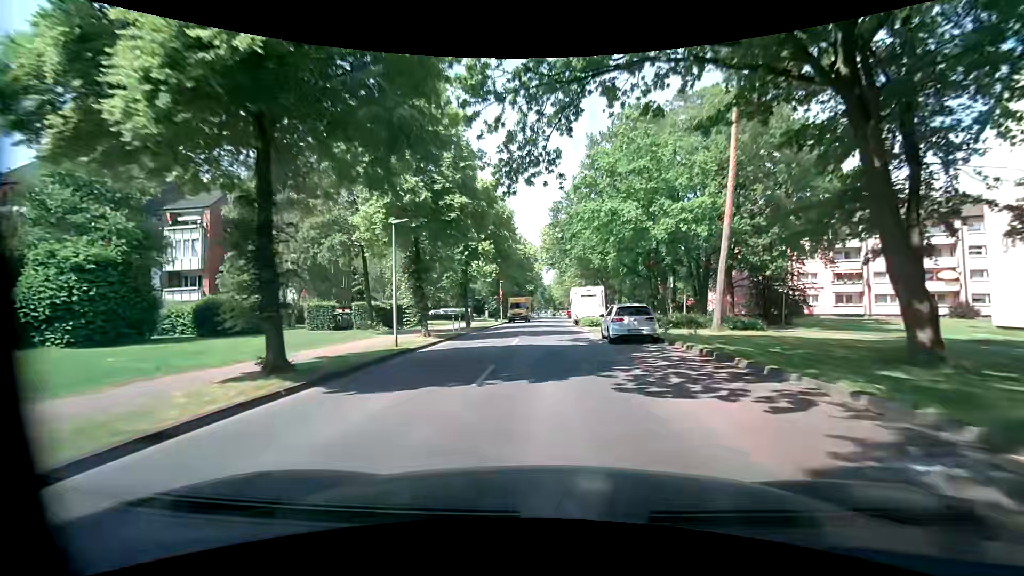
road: unclassified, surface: asphalt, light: Day
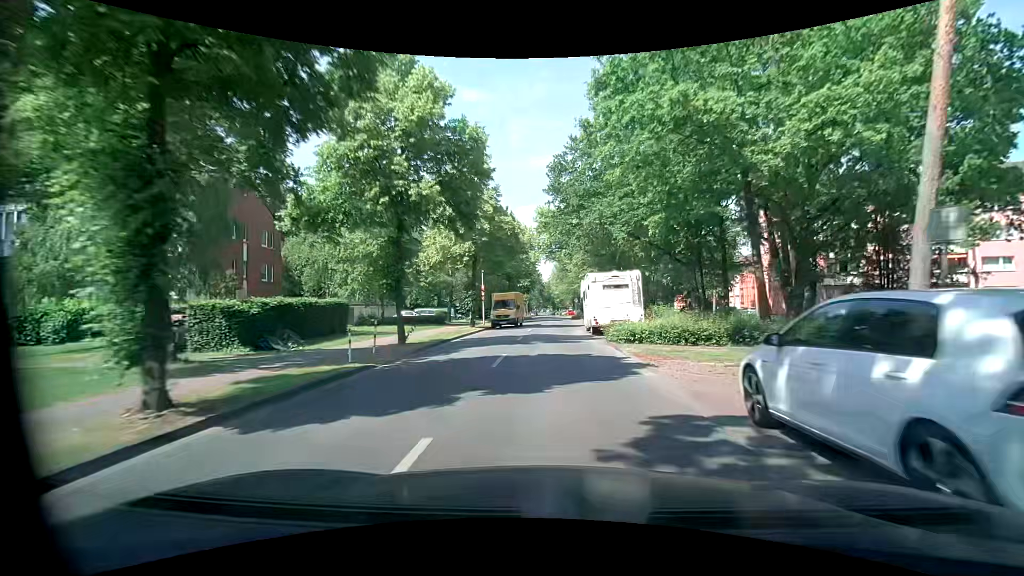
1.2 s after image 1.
(-0.1, +15.3) m; +1°
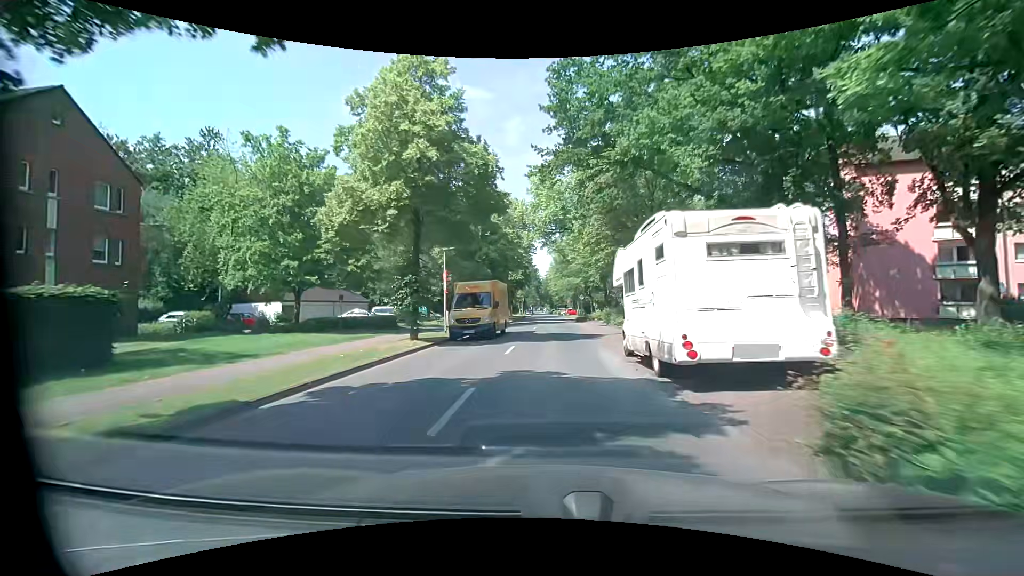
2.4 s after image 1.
(-0.2, +14.9) m; 0°
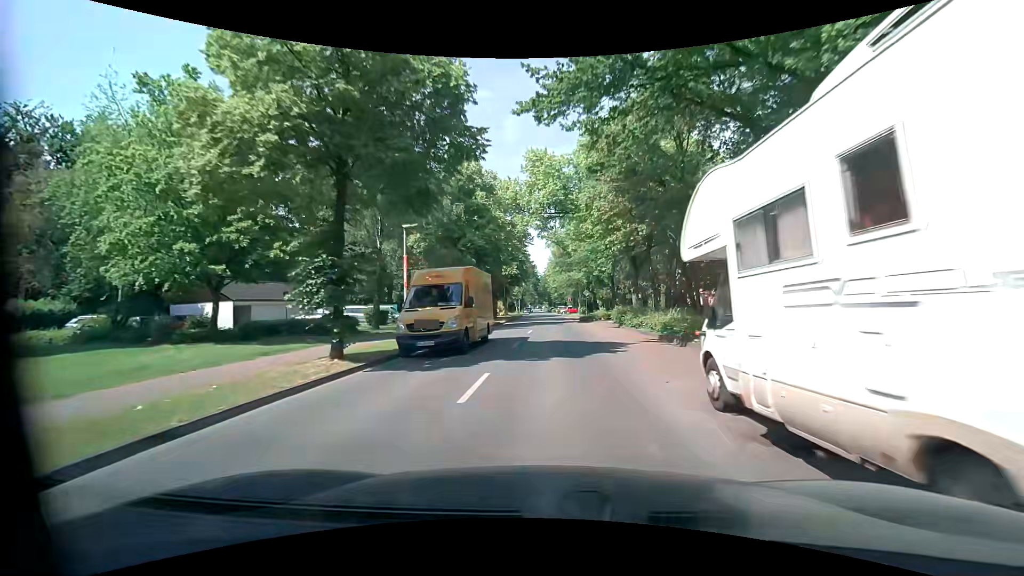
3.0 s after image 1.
(0.0, +7.3) m; 0°
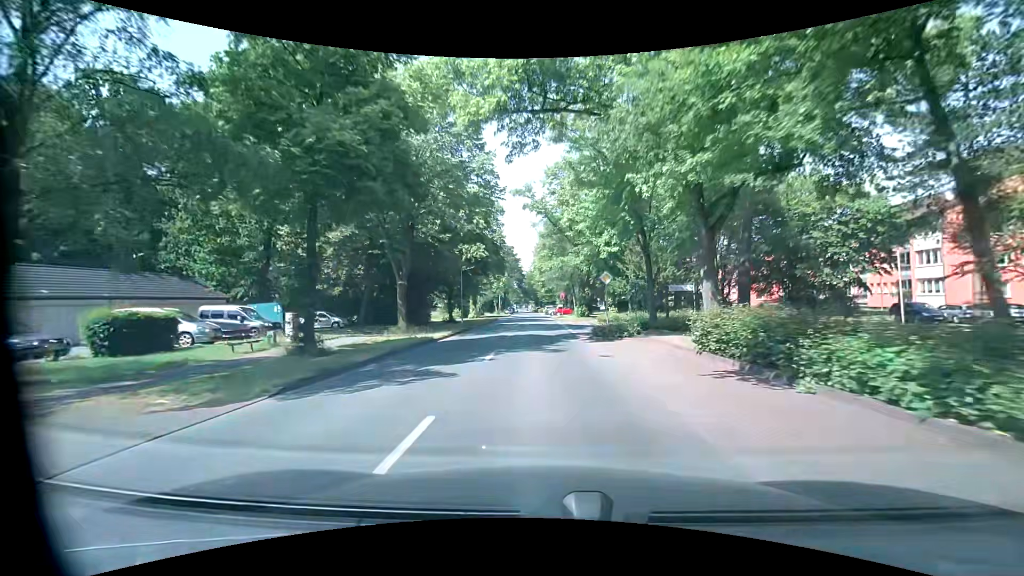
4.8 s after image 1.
(+0.3, +22.2) m; +2°
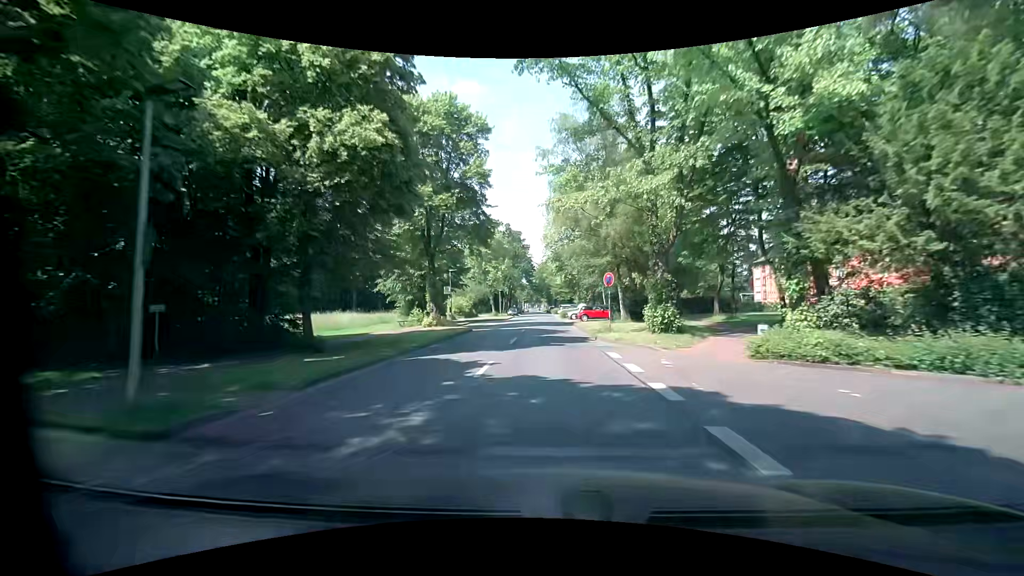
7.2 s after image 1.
(-0.4, +30.4) m; -2°
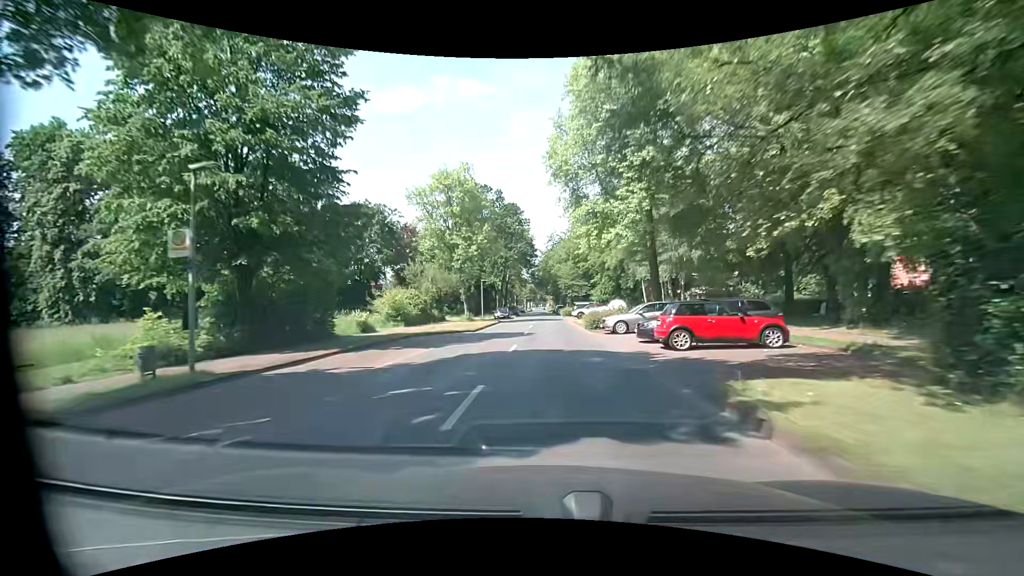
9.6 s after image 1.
(+0.1, +31.6) m; +1°
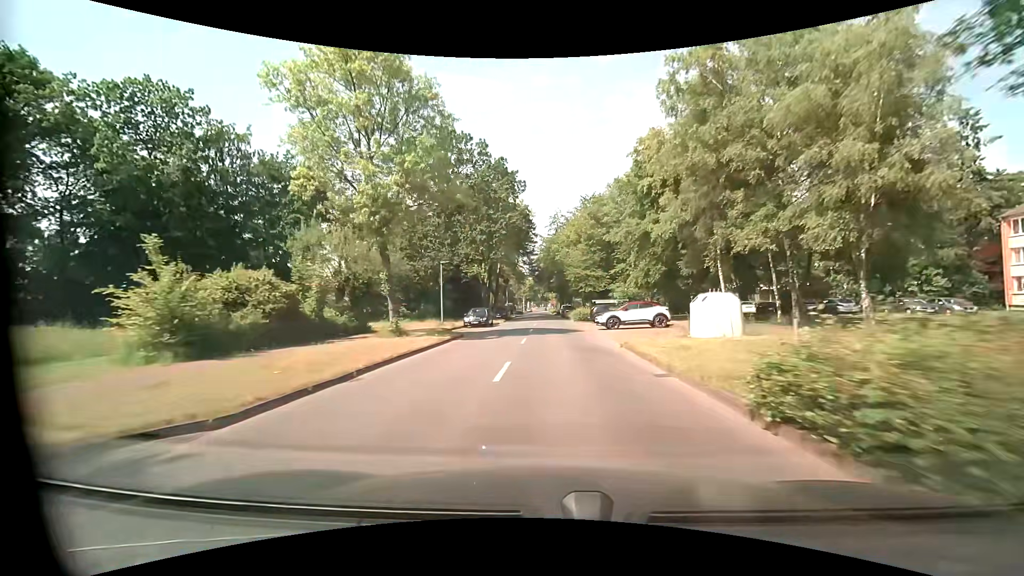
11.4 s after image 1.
(-0.4, +23.8) m; -1°
(0, +10) (0, +20) (0, +30) (0, +40) (0, +50) (0, +60) (0, +70) (0, +80) (0, +90) (-1, +100) m
